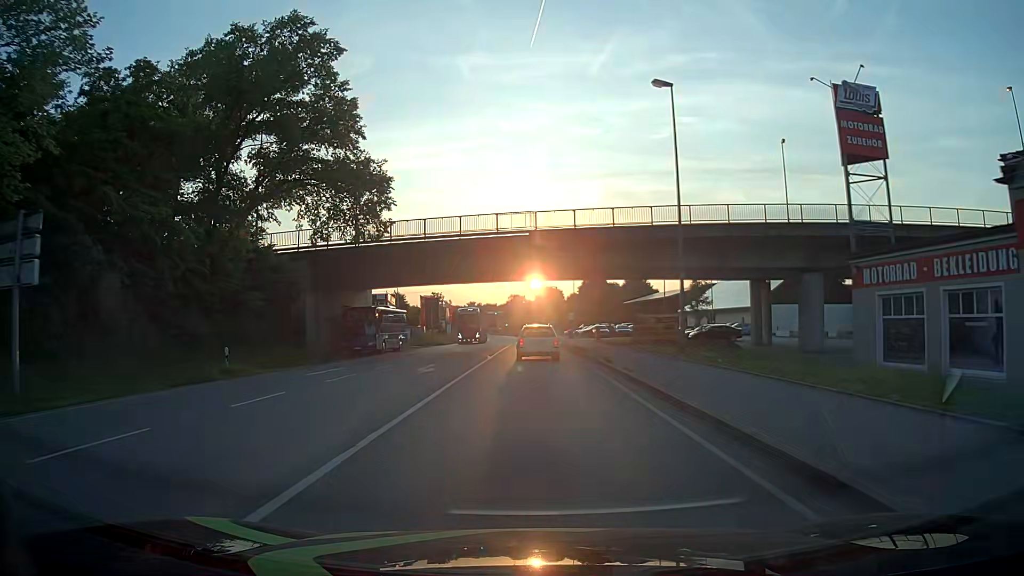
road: primary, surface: asphalt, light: Day
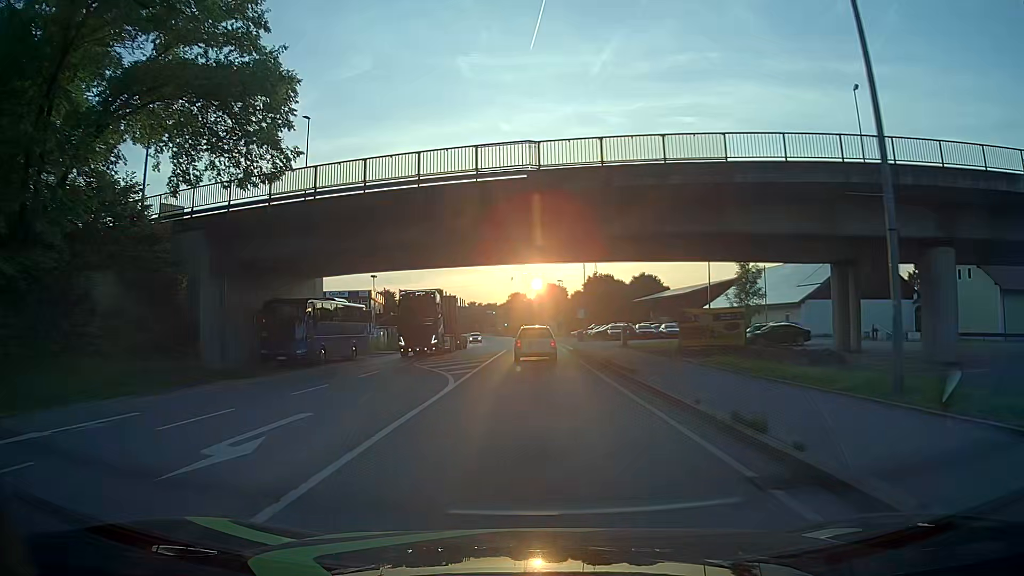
(0.0, +14.9) m; 0°
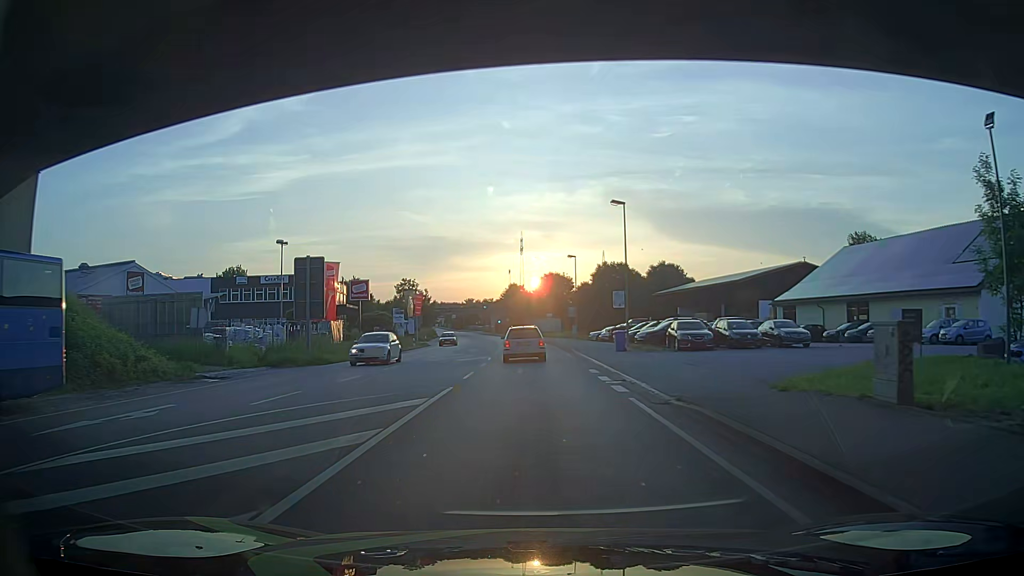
(0.0, +30.2) m; 0°
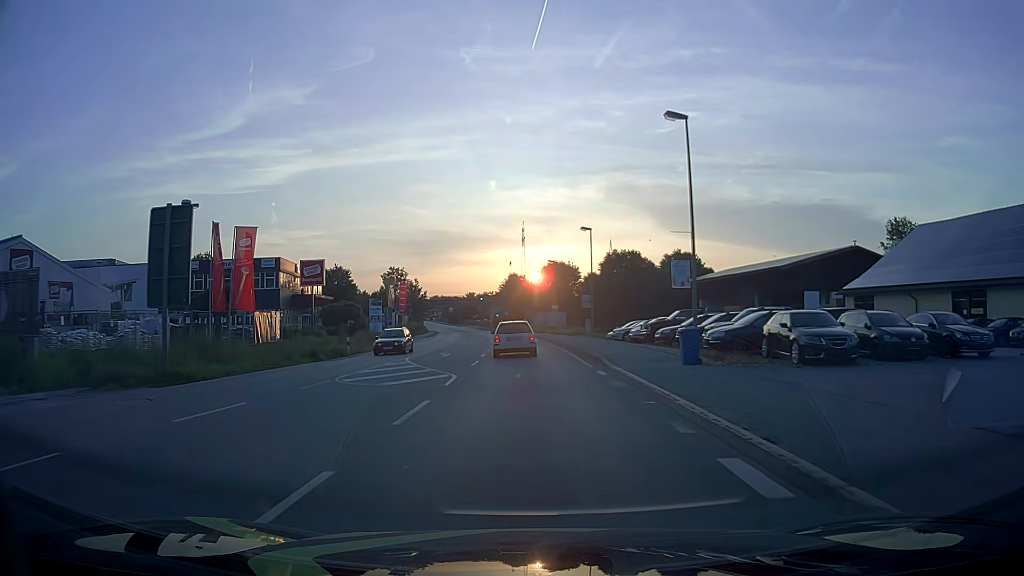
(0.0, +15.2) m; 0°
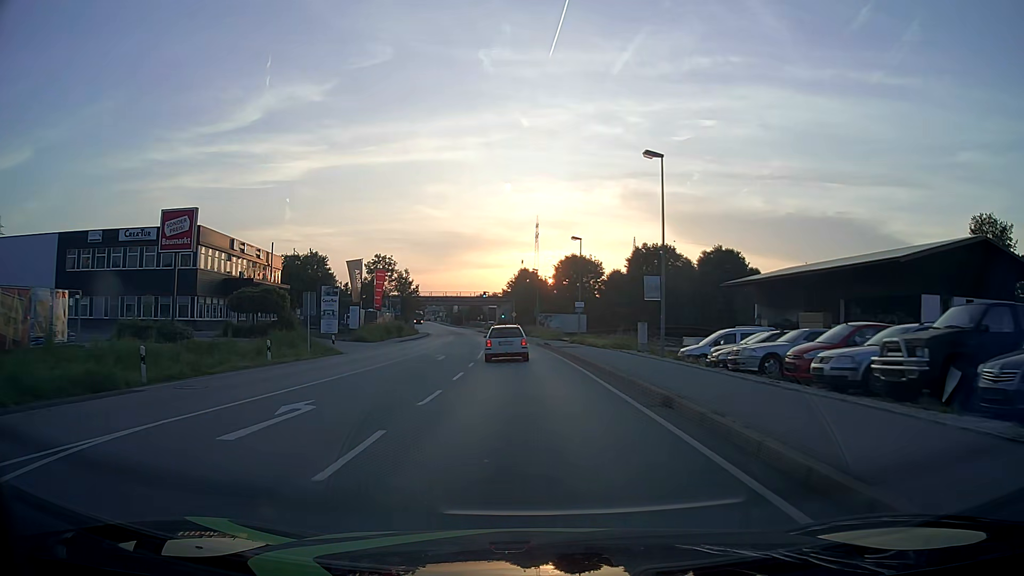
(-0.3, +22.9) m; -1°
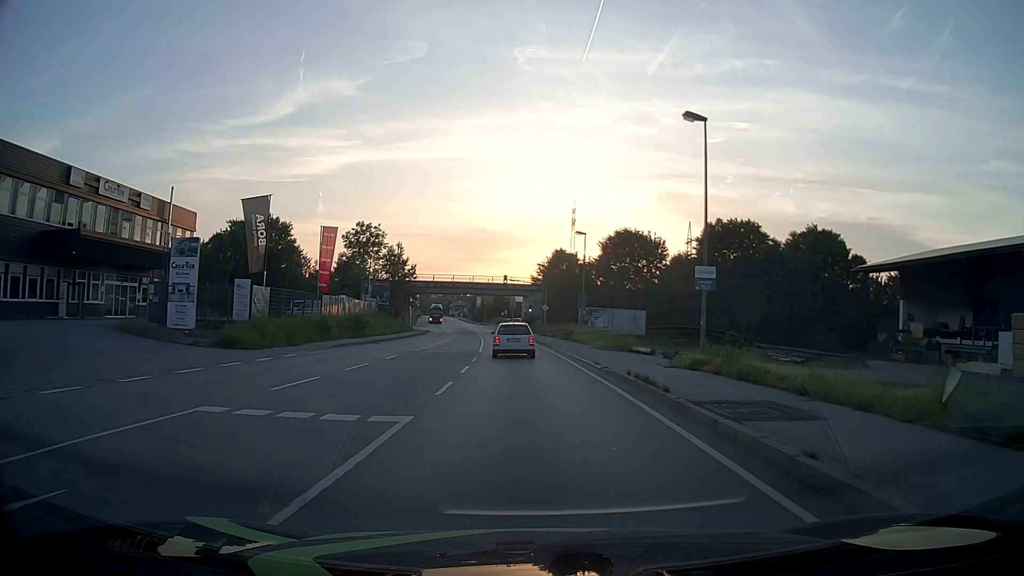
(-0.7, +30.5) m; -3°
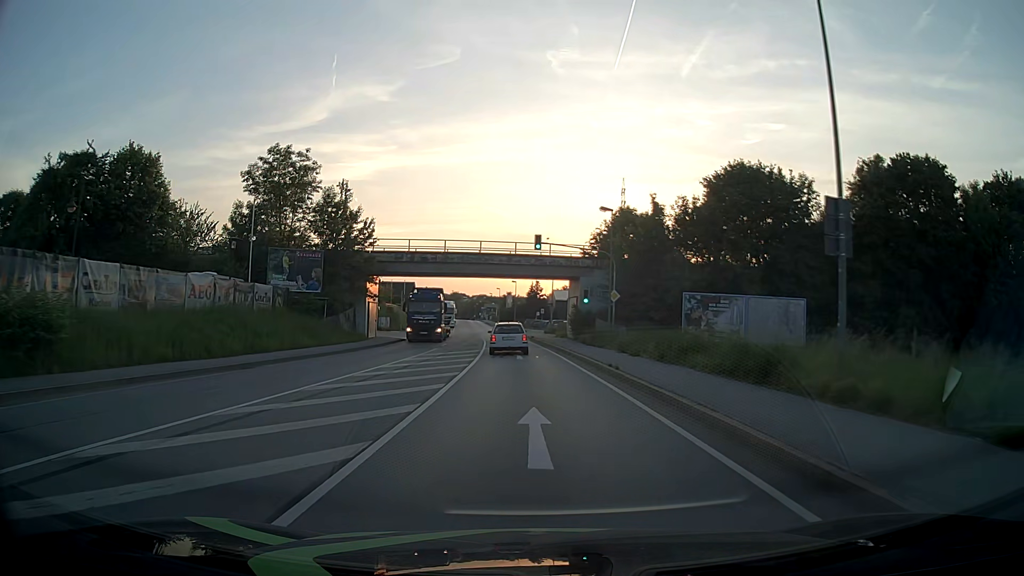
(-1.1, +38.1) m; -3°
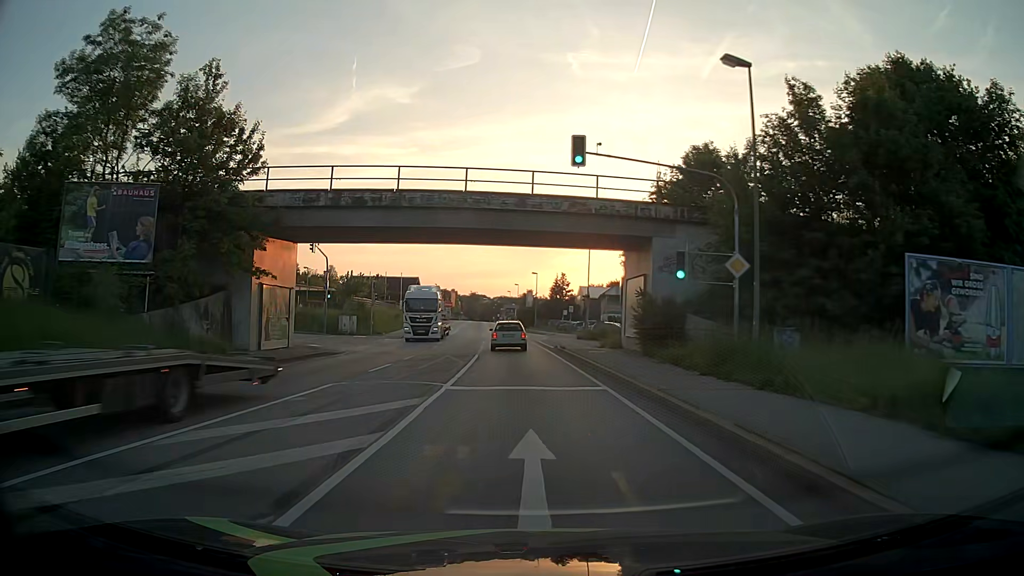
(-0.4, +22.8) m; -2°
(0, +10) (0, +20) (-1, +30) (-1, +40) (-2, +50) (-3, +60) (-4, +70) (-4, +80) (-5, +90) (-6, +100) m
